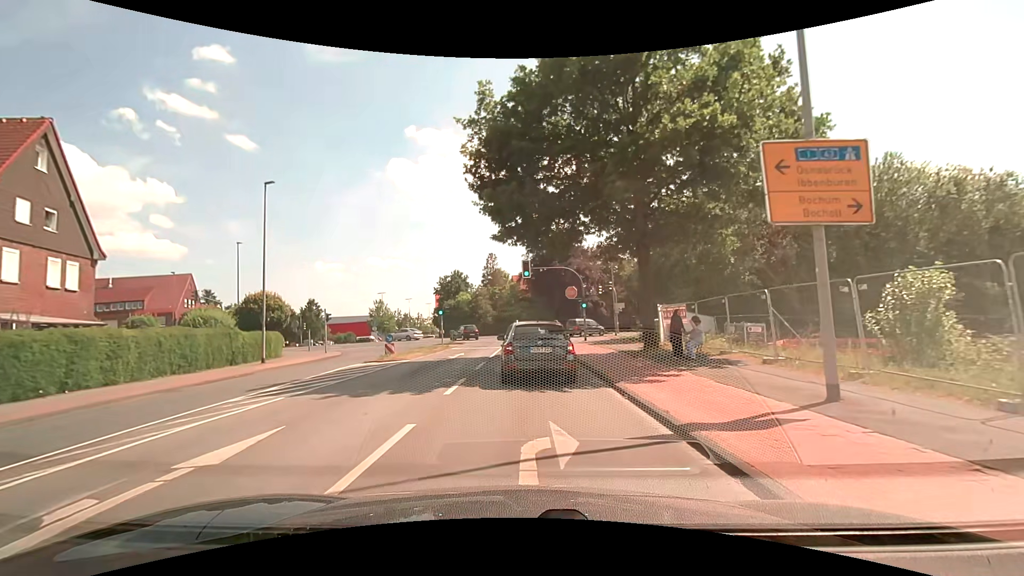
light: Day
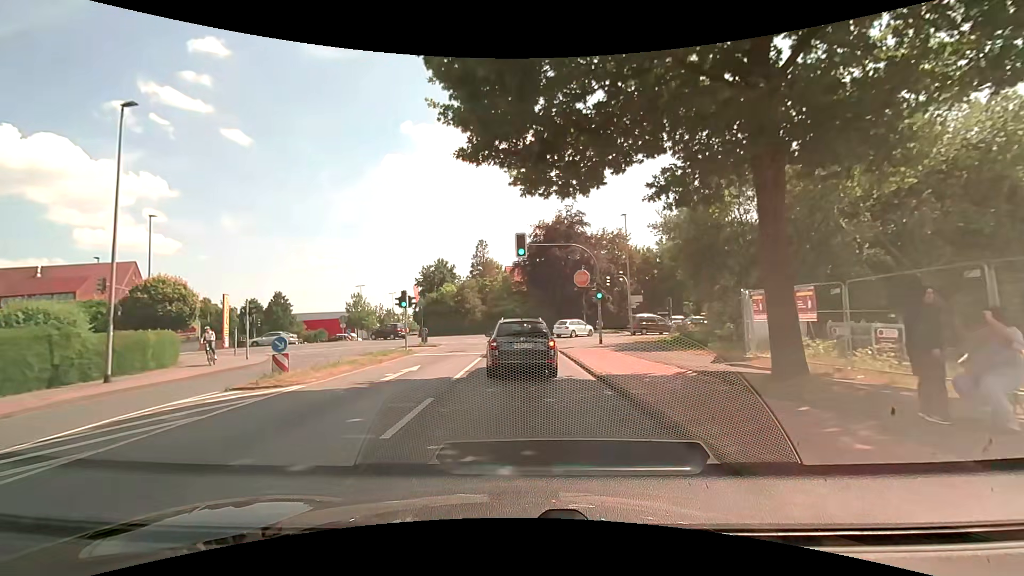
(+0.1, +10.1) m; +1°
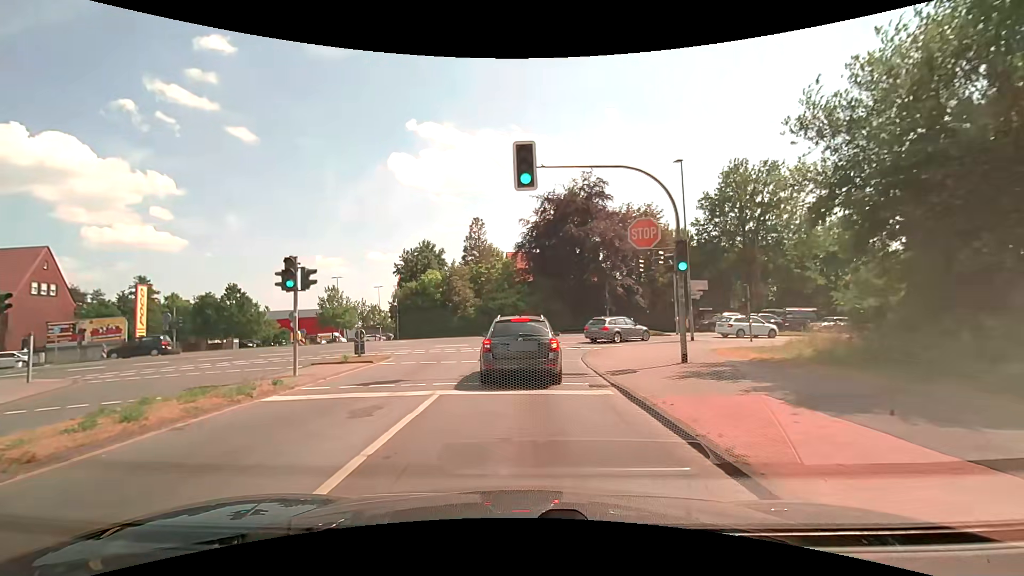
(0.0, +13.7) m; -1°
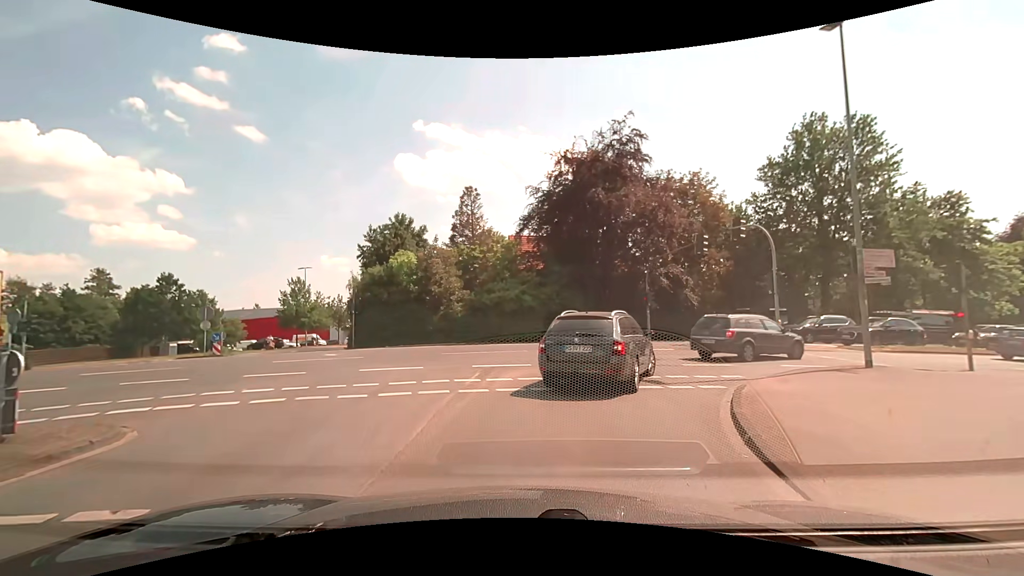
(-0.1, +13.5) m; 0°
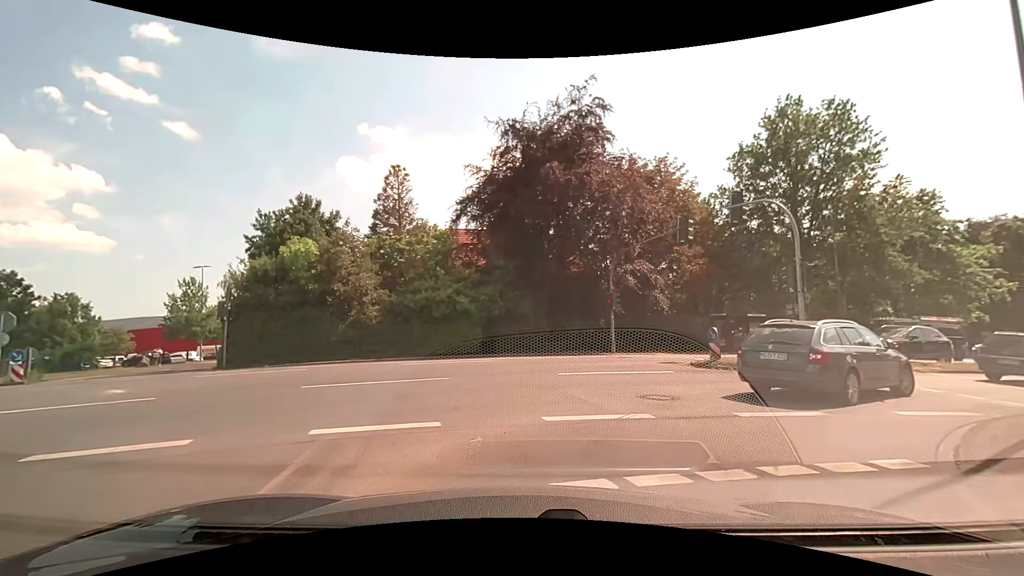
(+0.3, +7.3) m; +6°
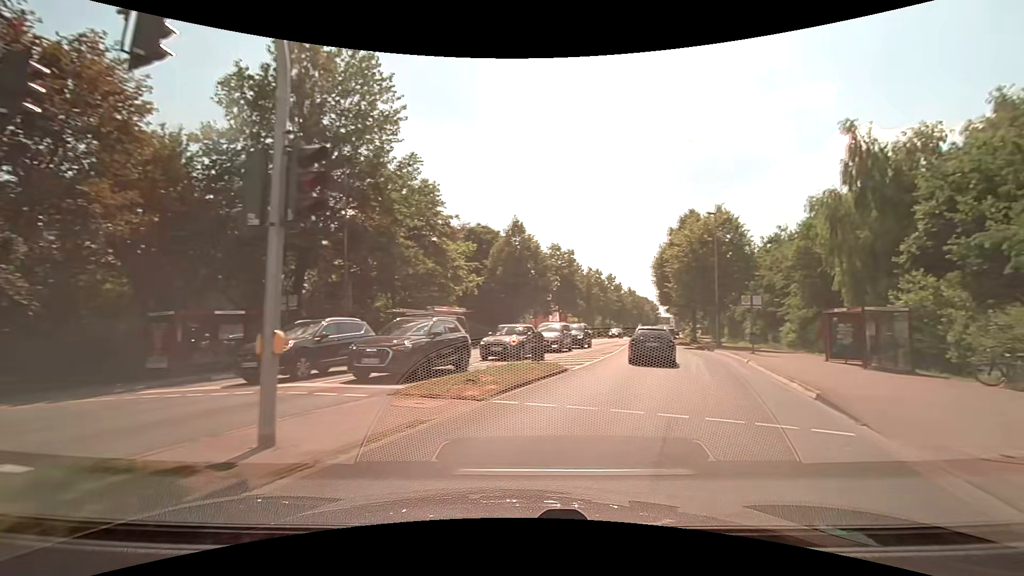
(+5.0, +11.9) m; +53°
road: secondary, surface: asphalt
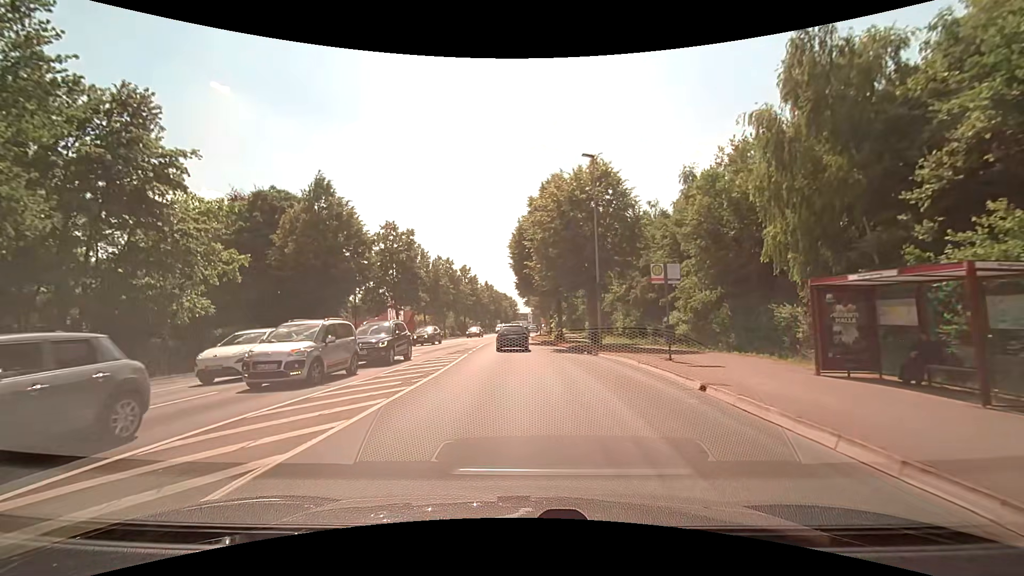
(+3.1, +14.3) m; +15°
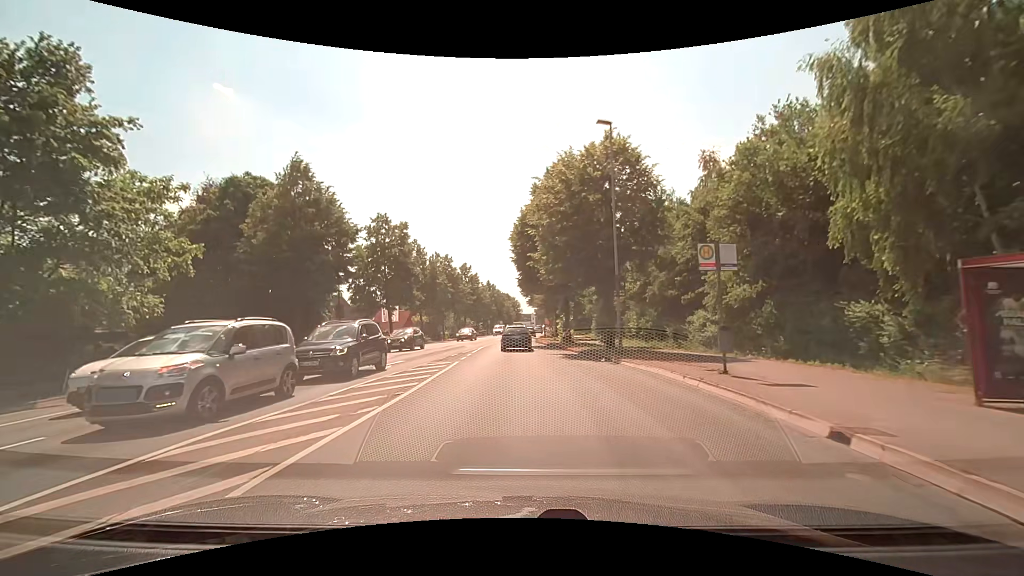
(0.0, +4.5) m; 0°
(0, +10) (0, +20) (-1, +30) (-1, +40) (-1, +50) (0, +60) (+1, +70) (+1, +80) (+2, +90) (+3, +100) m
